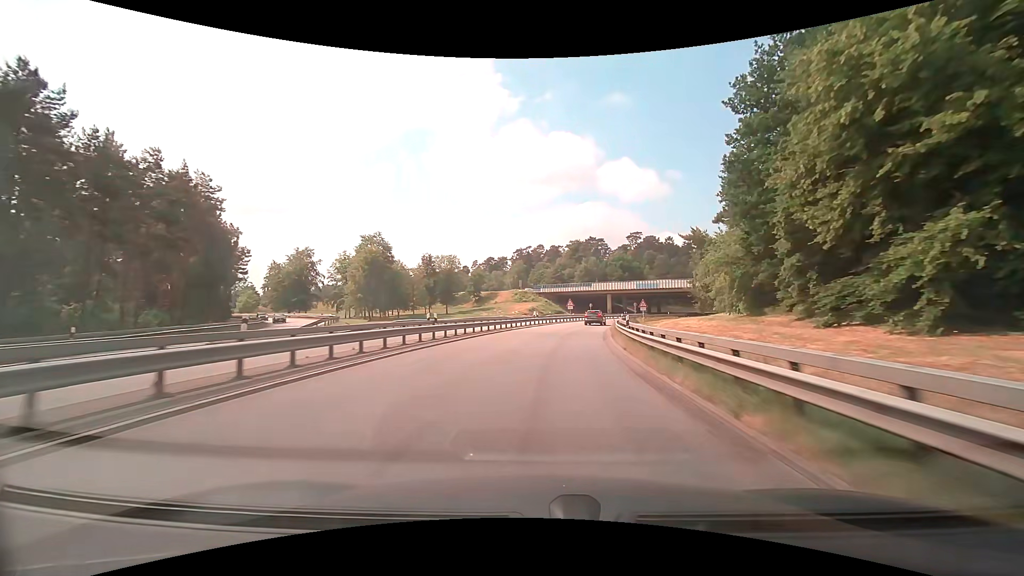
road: motorway_link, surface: asphalt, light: Day
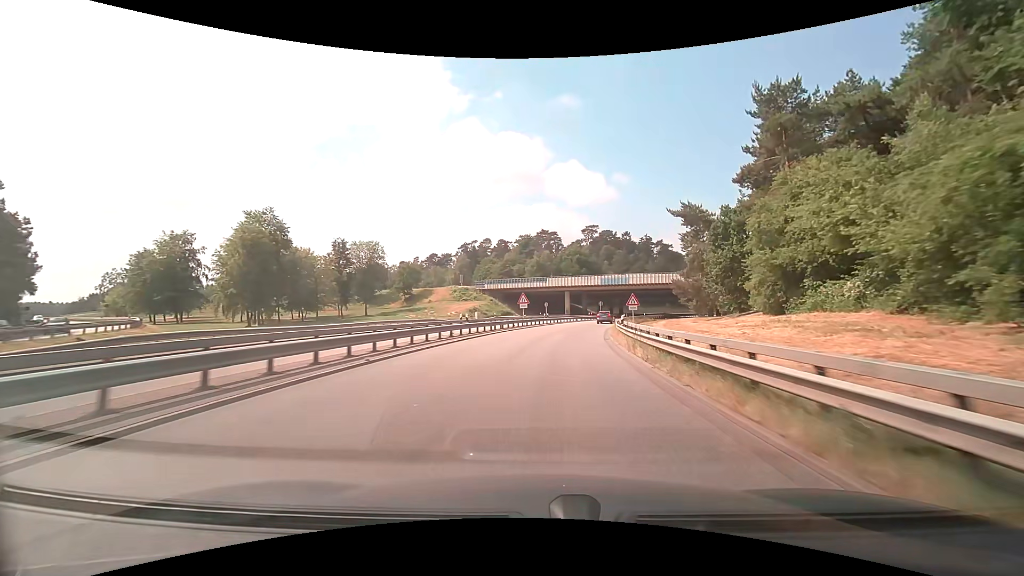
(+1.3, +24.4) m; +6°
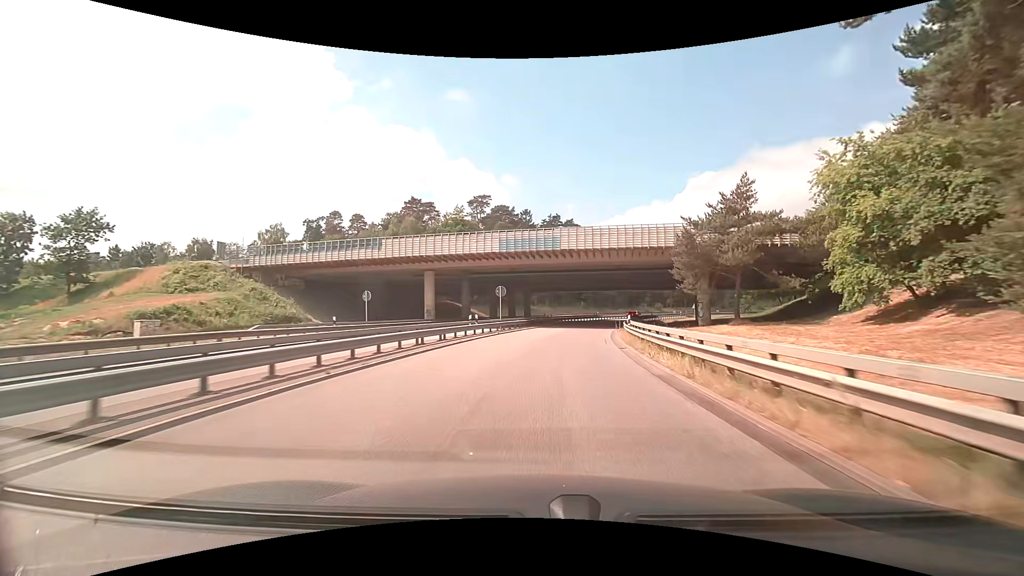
(+6.7, +56.3) m; +13°
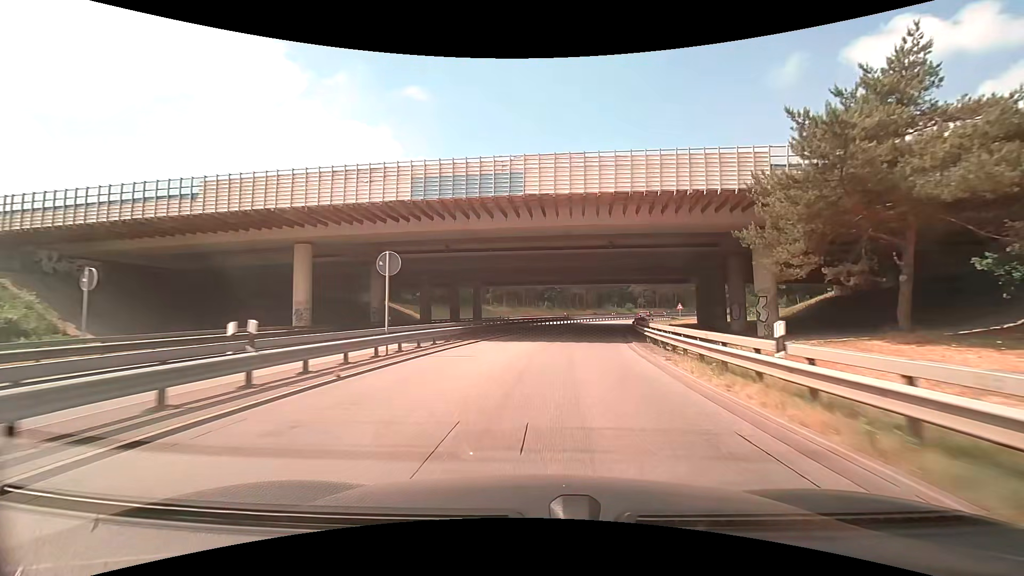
(+0.8, +20.7) m; +5°
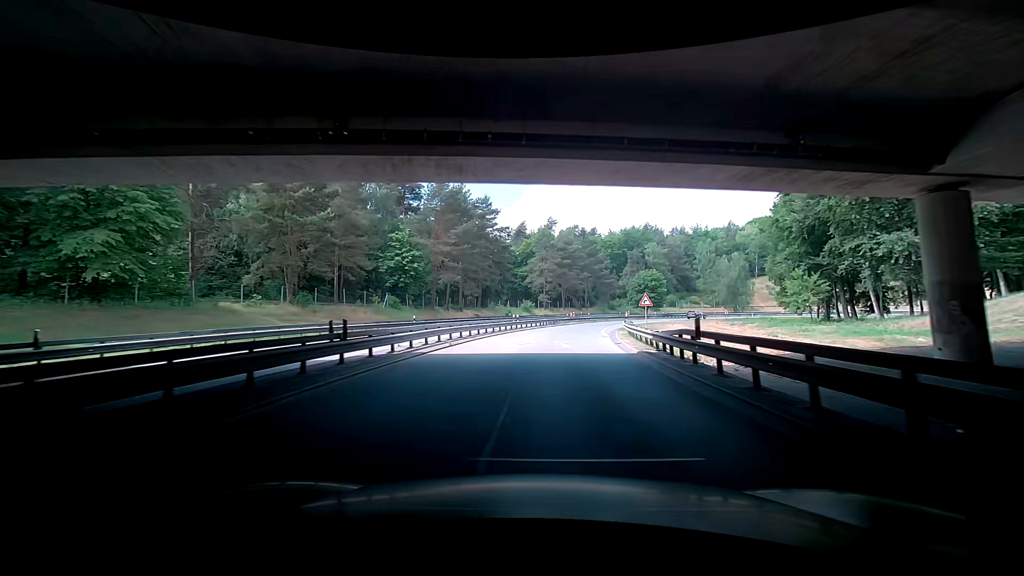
(+4.9, +50.6) m; +13°
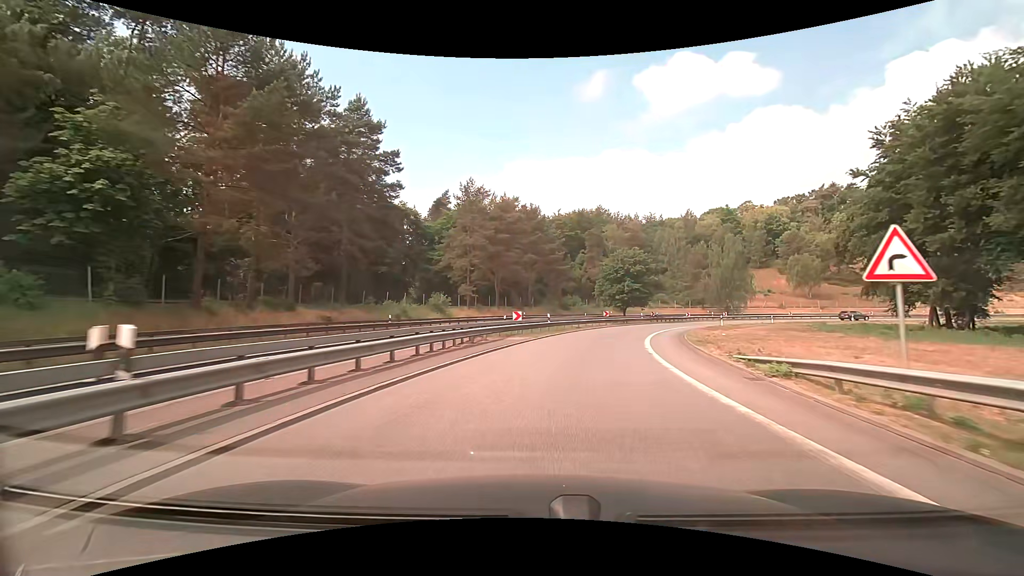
(+2.5, +36.9) m; +8°
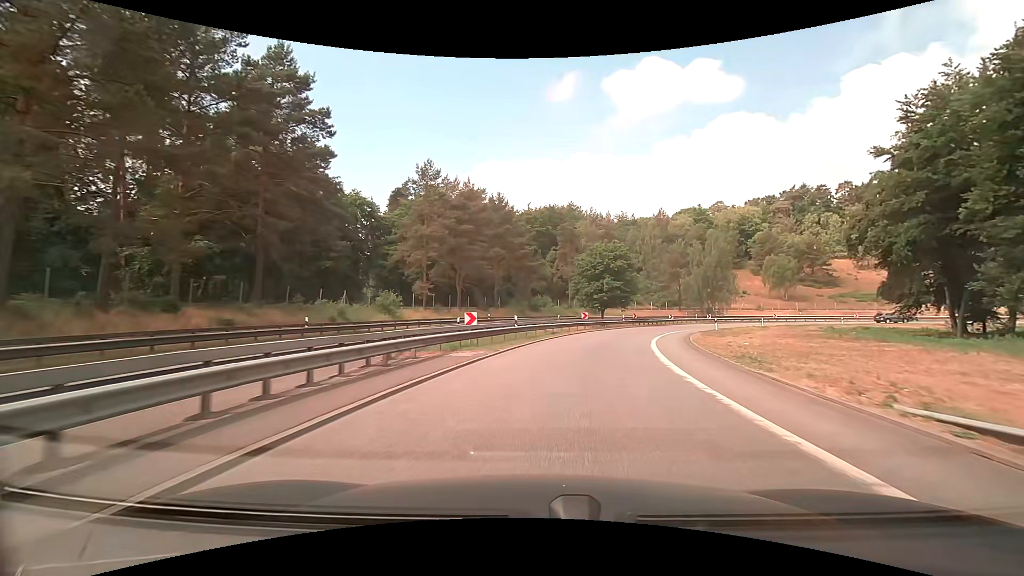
(+0.2, +8.5) m; +3°
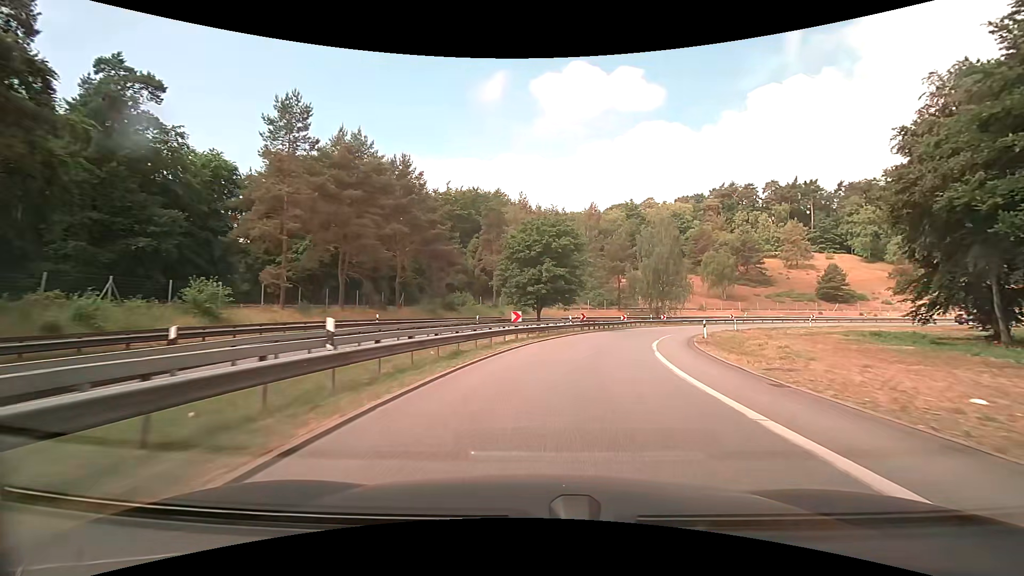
(+1.2, +16.7) m; +8°
